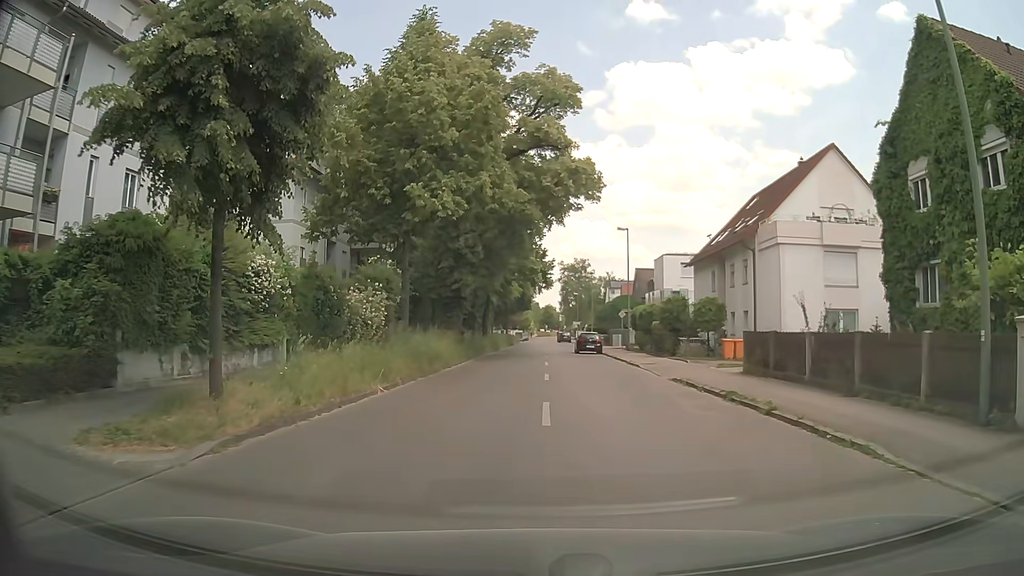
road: tertiary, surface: asphalt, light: Day
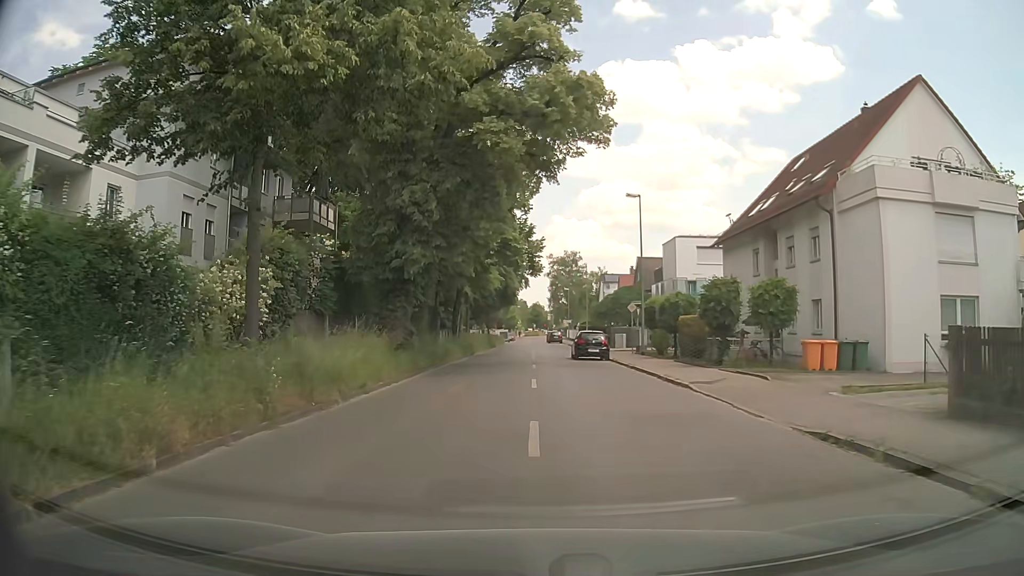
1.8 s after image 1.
(0.0, +11.9) m; 0°
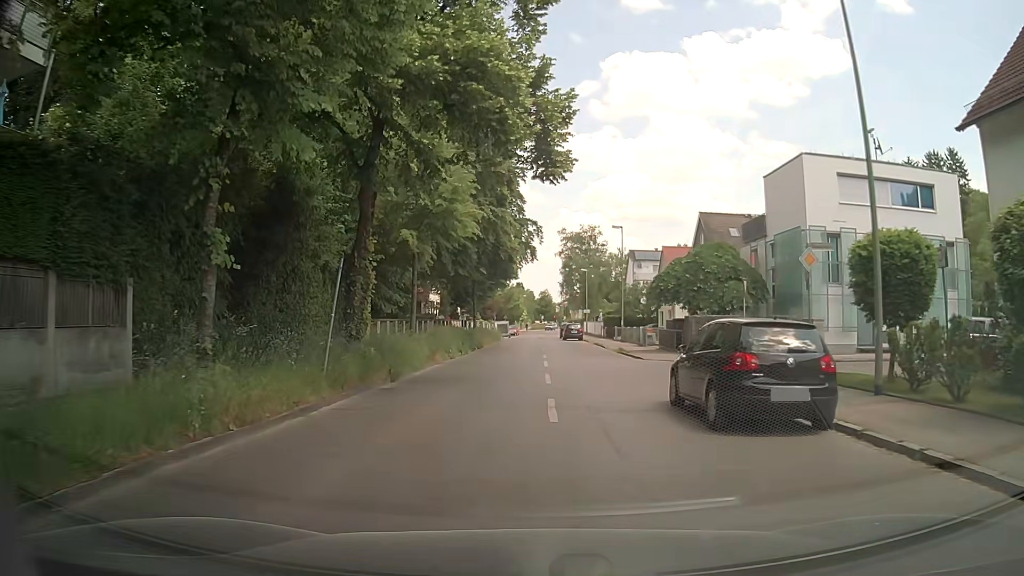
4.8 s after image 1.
(-0.3, +25.2) m; 0°
(0, +10) (+1, +20) (+1, +30) (+2, +40) (+2, +50) (+1, +60) (-1, +70) (+1, +80) (+2, +90) (+2, +100) m
